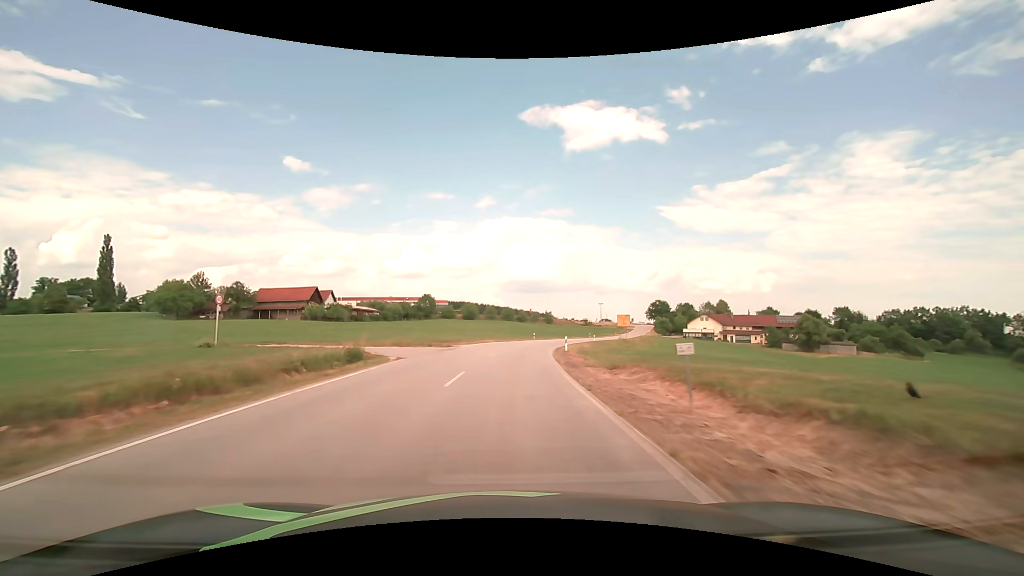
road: secondary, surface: asphalt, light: Day
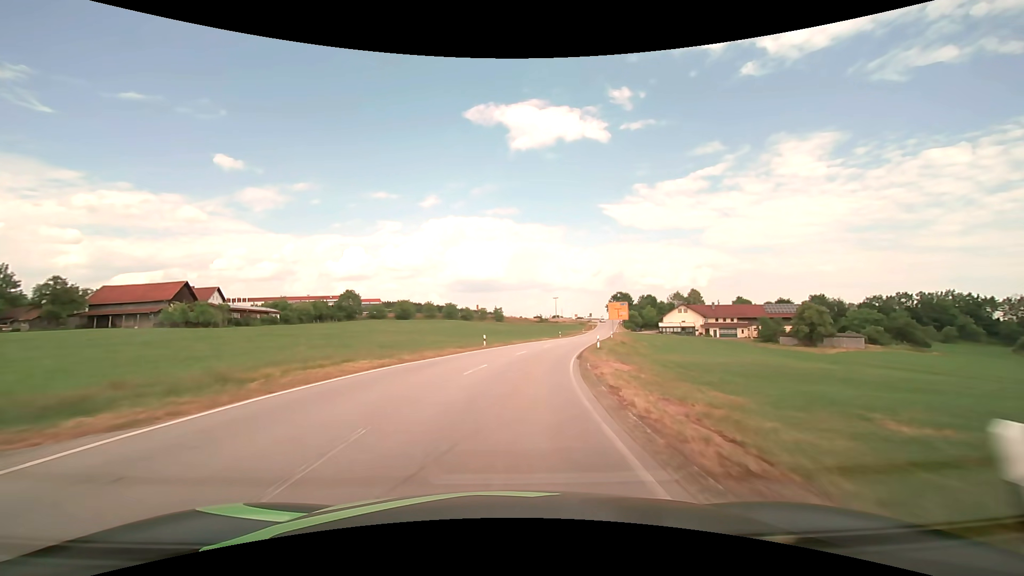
(+1.4, +32.9) m; +6°
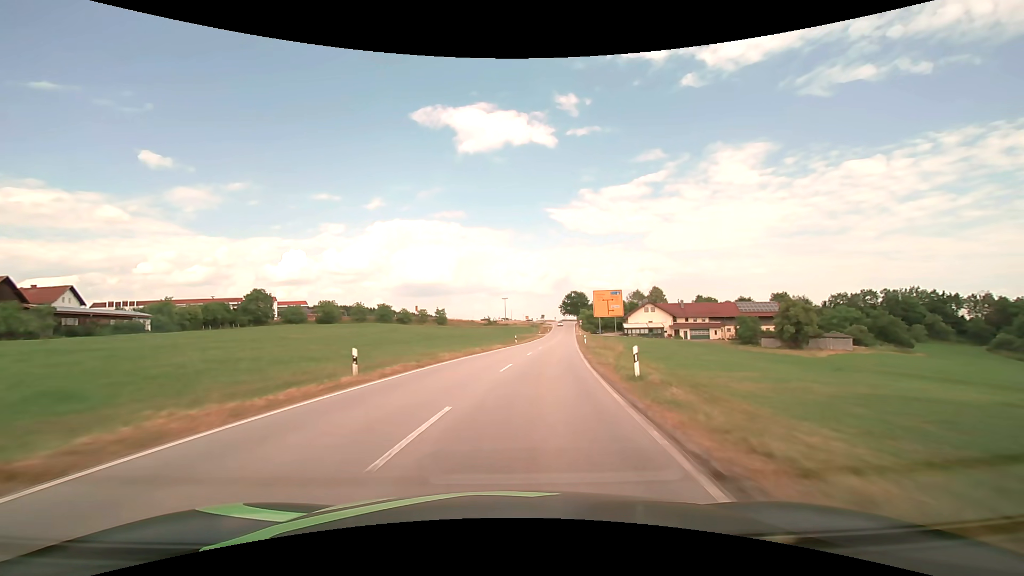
(+1.3, +21.8) m; +6°
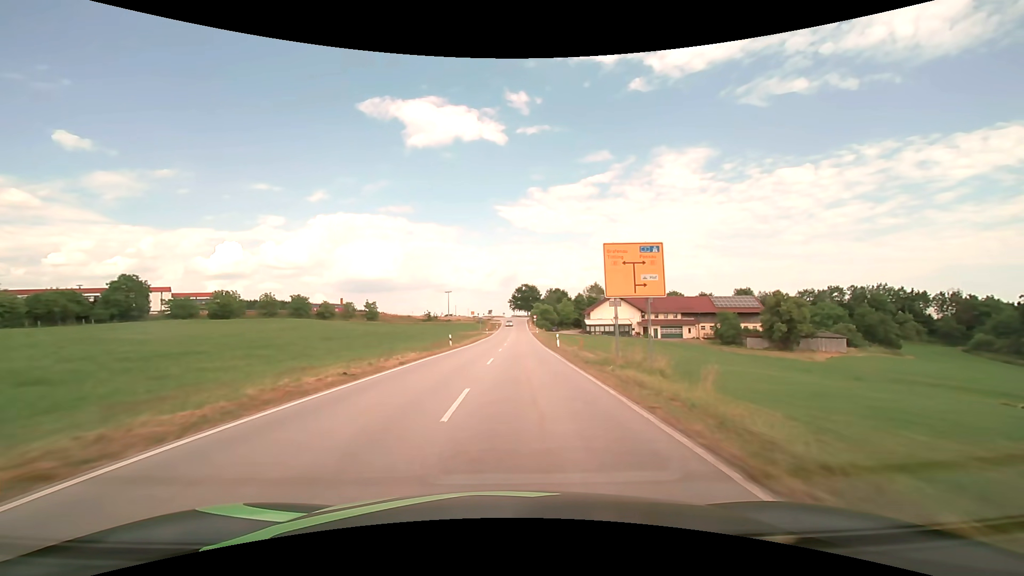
(+1.3, +21.7) m; +6°
(0, +10) (+1, +20) (+1, +30) (+1, +40) (+2, +50) (+2, +60) (+2, +70) (+3, +80) (+3, +90) (+3, +100) m
